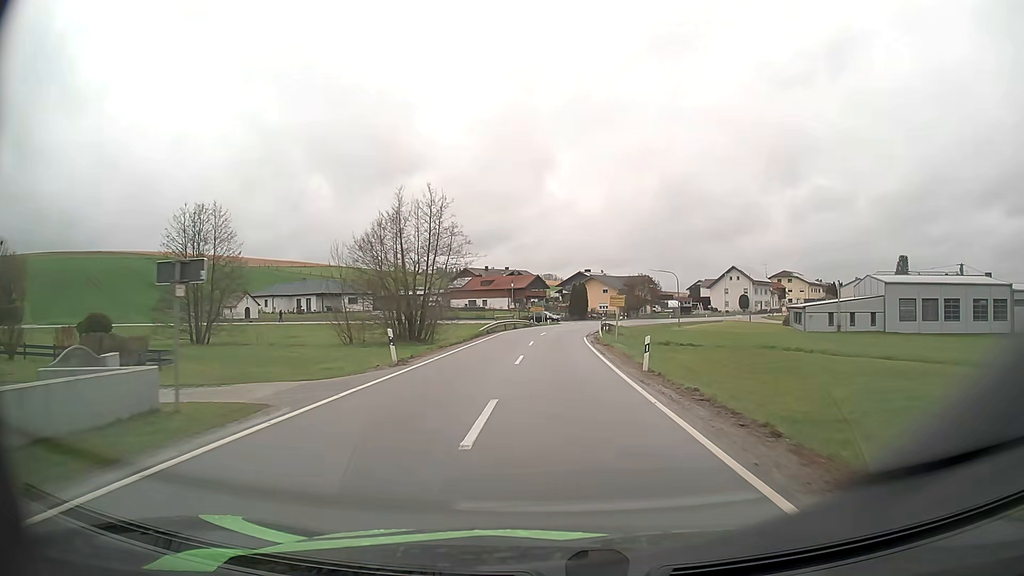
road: secondary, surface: asphalt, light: Day
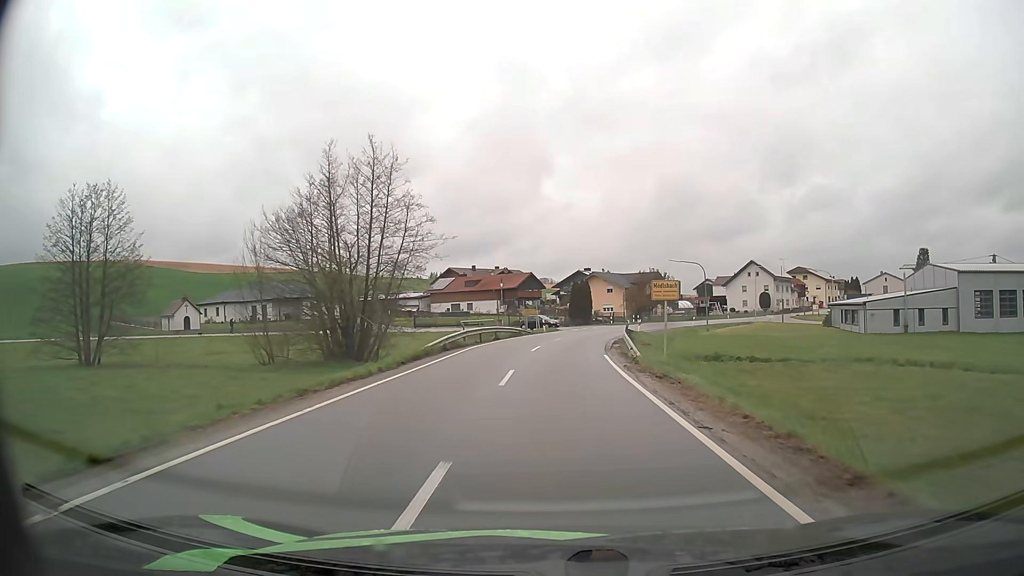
(-0.1, +16.7) m; 0°
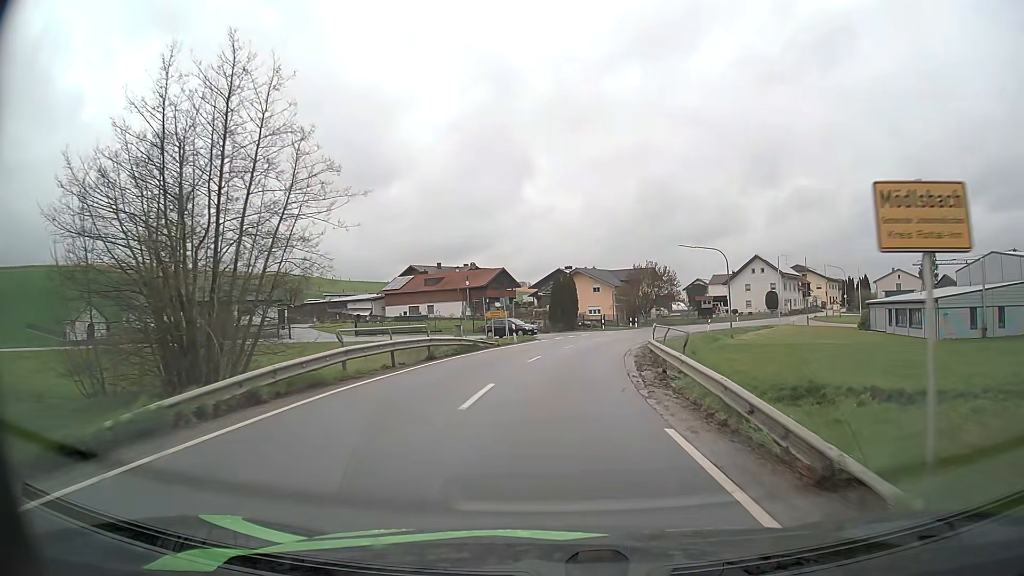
(+0.2, +16.1) m; +2°
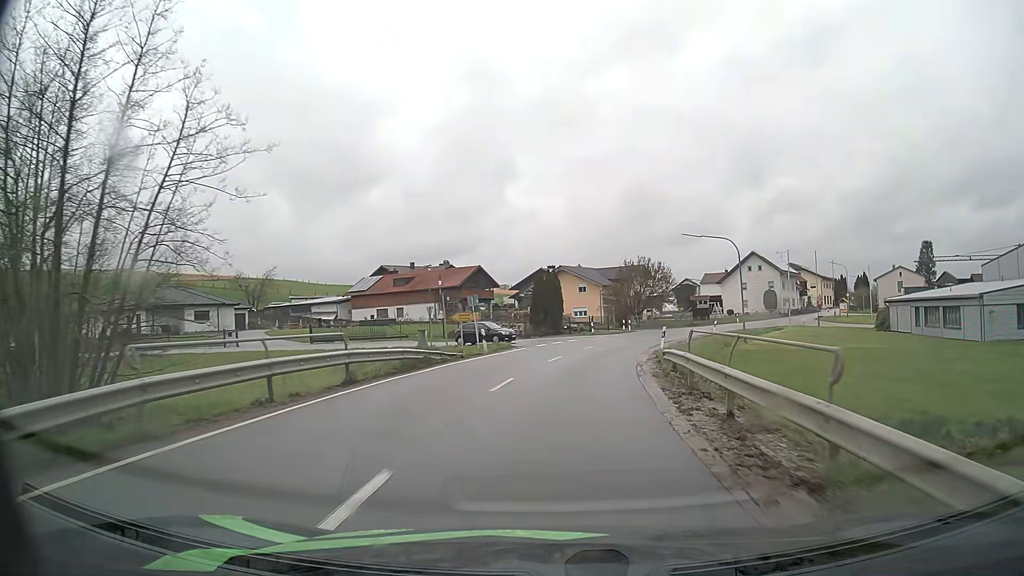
(+0.1, +7.8) m; +2°
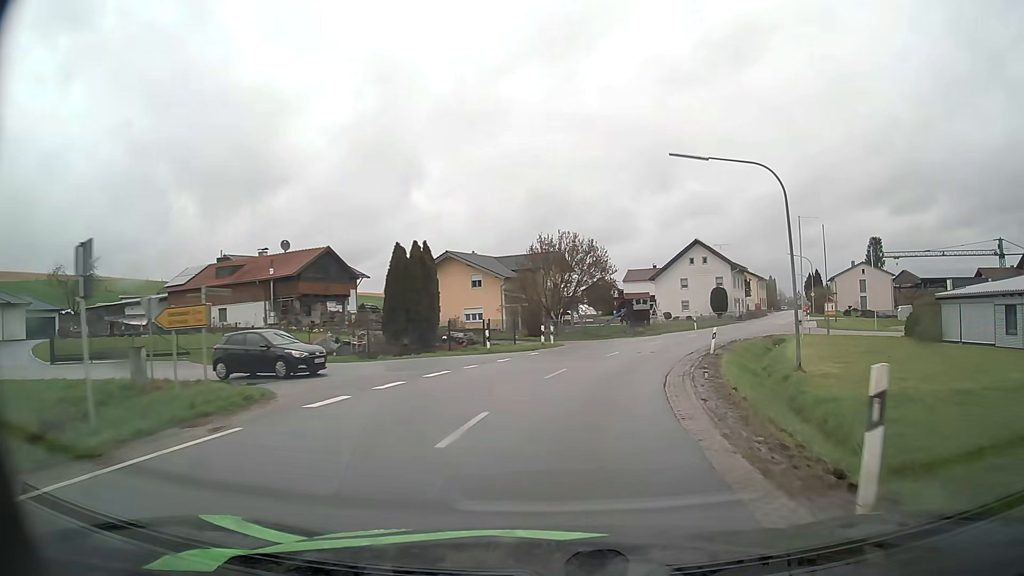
(+1.4, +22.9) m; +8°
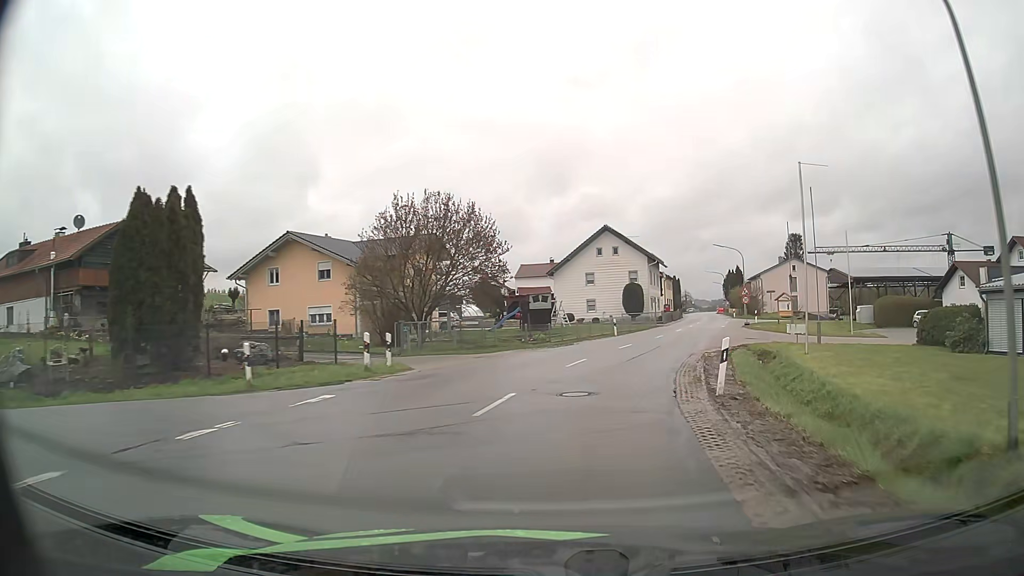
(+1.3, +14.9) m; +9°
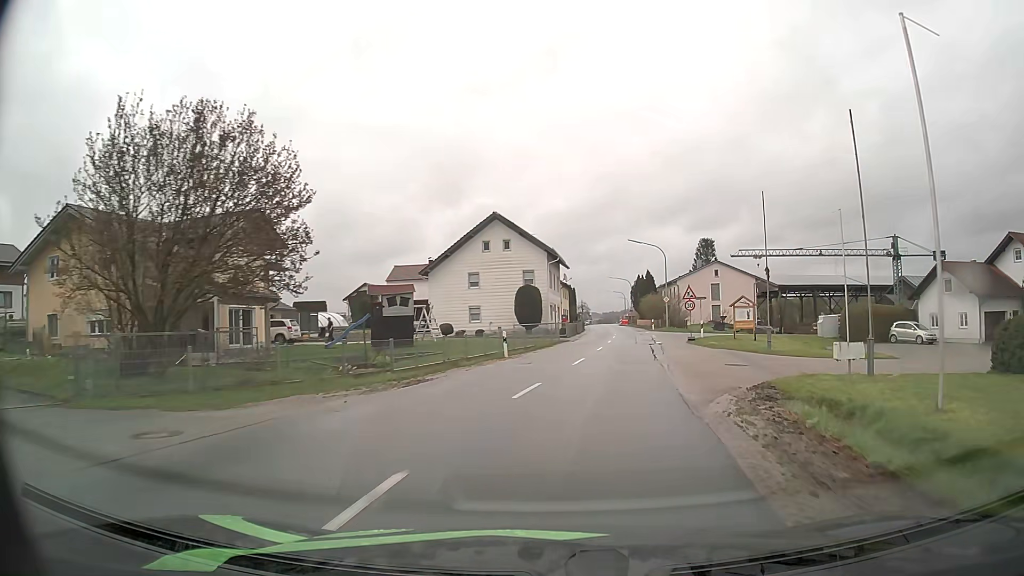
(+1.2, +14.8) m; +9°
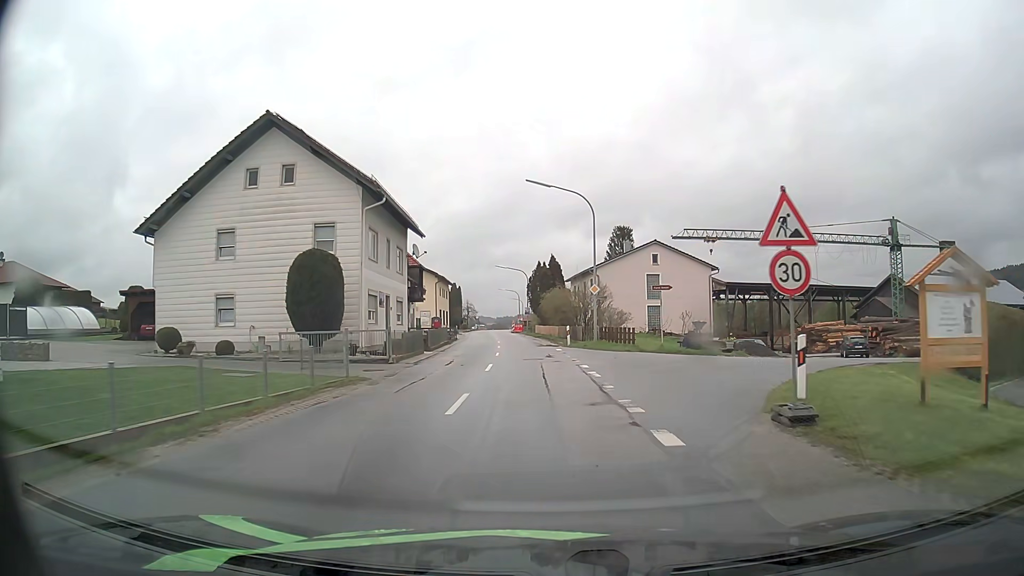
(+3.0, +28.0) m; +9°
(0, +10) (0, +20) (-1, +30) (-1, +40) (-2, +50) (-3, +60) (-4, +70) (-5, +80) (-6, +90) (-7, +100) m
